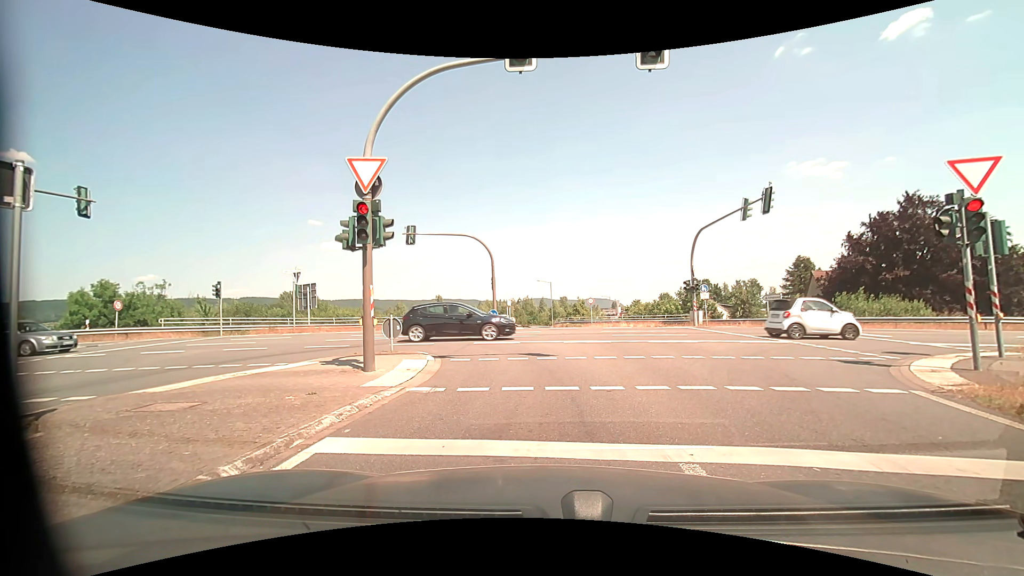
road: motorway_link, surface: asphalt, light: Day
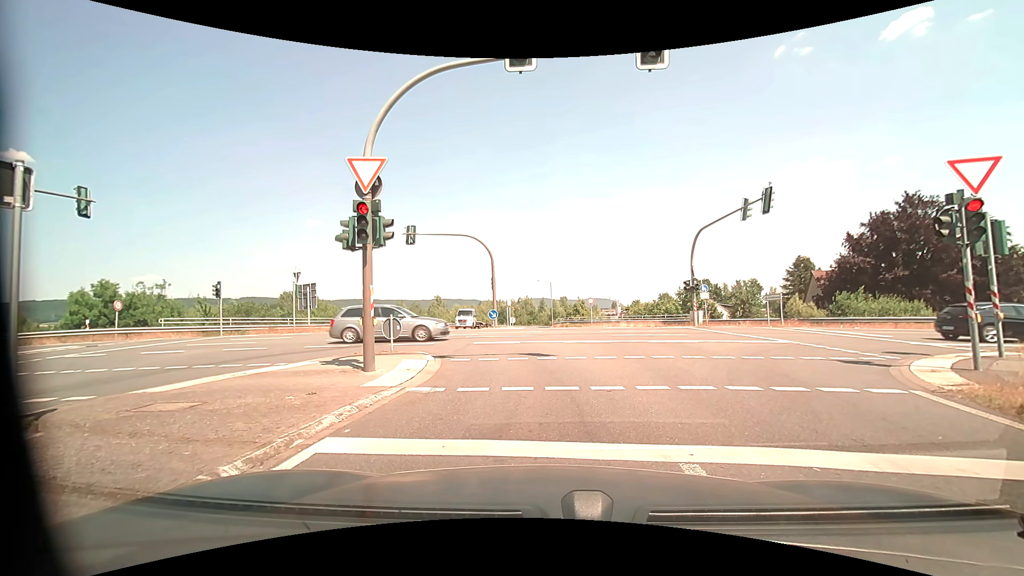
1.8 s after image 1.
(0.0, 0.0) m; 0°
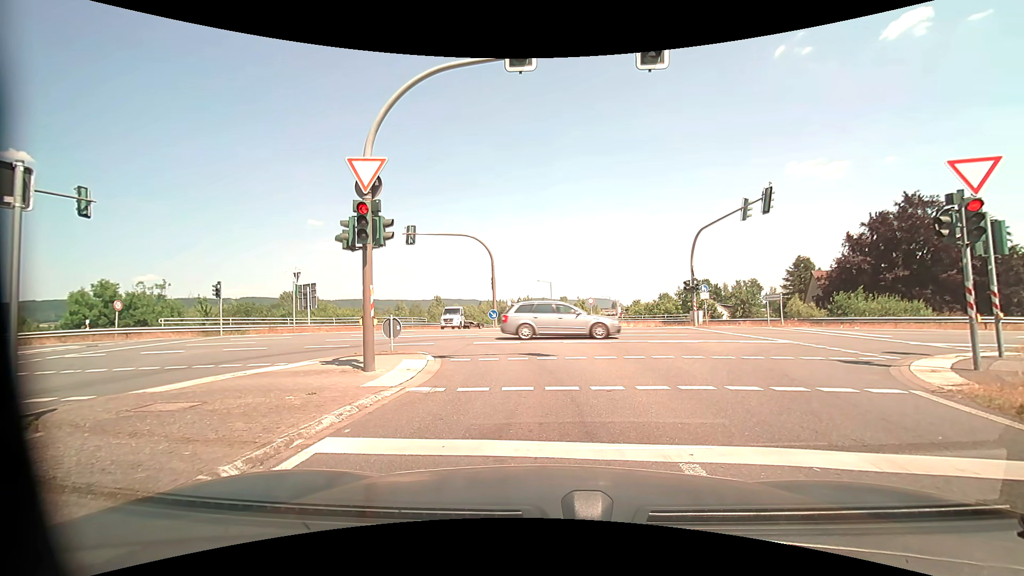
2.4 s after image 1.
(0.0, 0.0) m; 0°
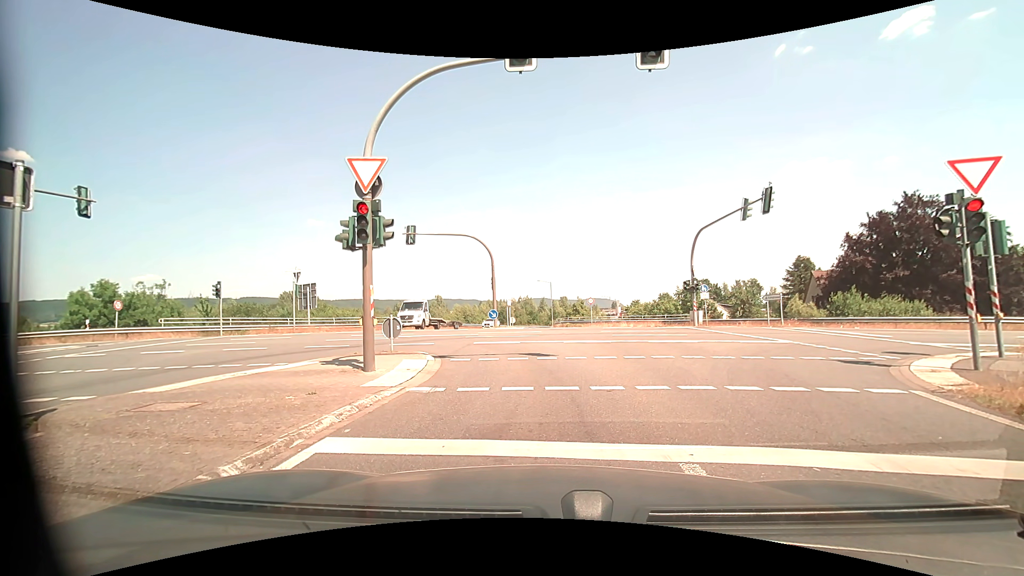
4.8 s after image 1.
(0.0, 0.0) m; 0°
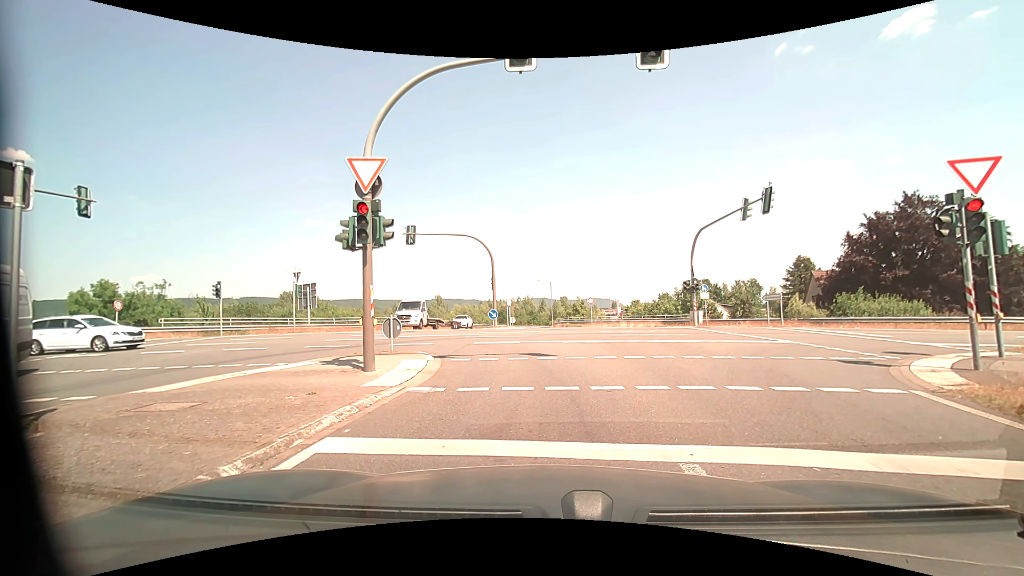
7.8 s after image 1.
(0.0, 0.0) m; 0°
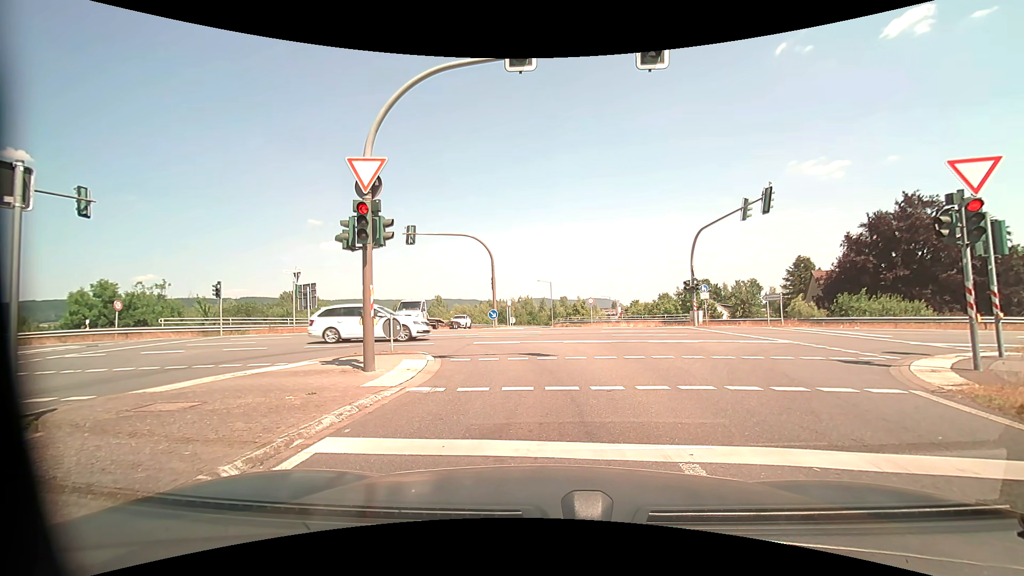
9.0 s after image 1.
(0.0, 0.0) m; 0°
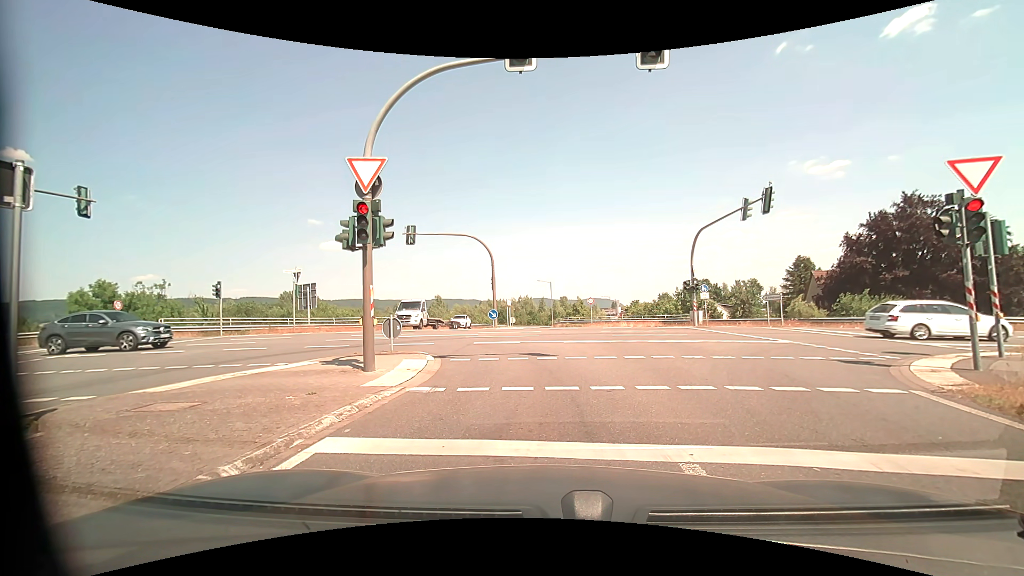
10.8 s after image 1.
(0.0, 0.0) m; 0°
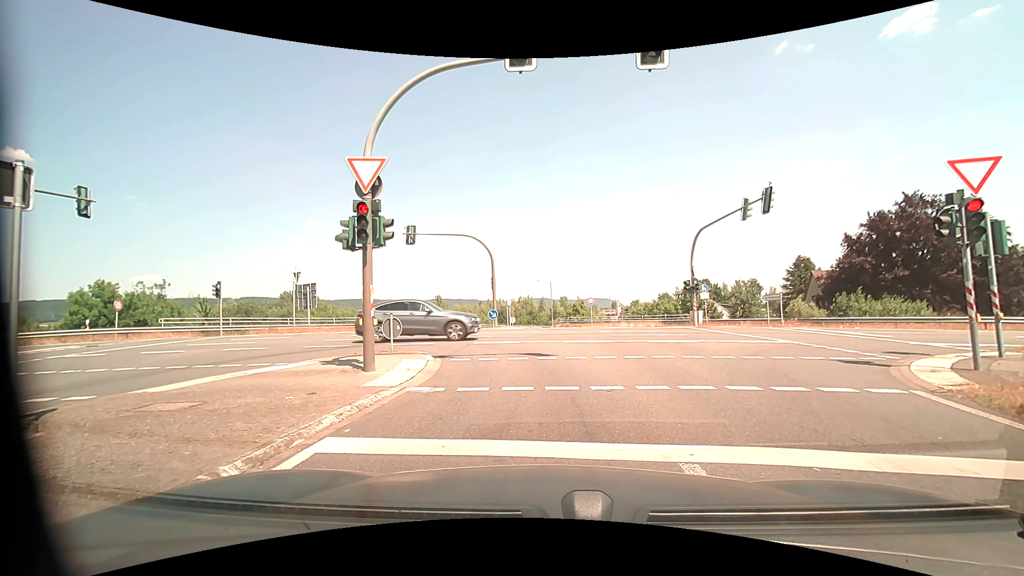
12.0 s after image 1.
(0.0, 0.0) m; 0°
(0, +10) (-1, +20) (-9, +26) (-18, +28) (-28, +28) (-38, +27) (-48, +27) (-58, +26) (-68, +26) (-78, +26) m
